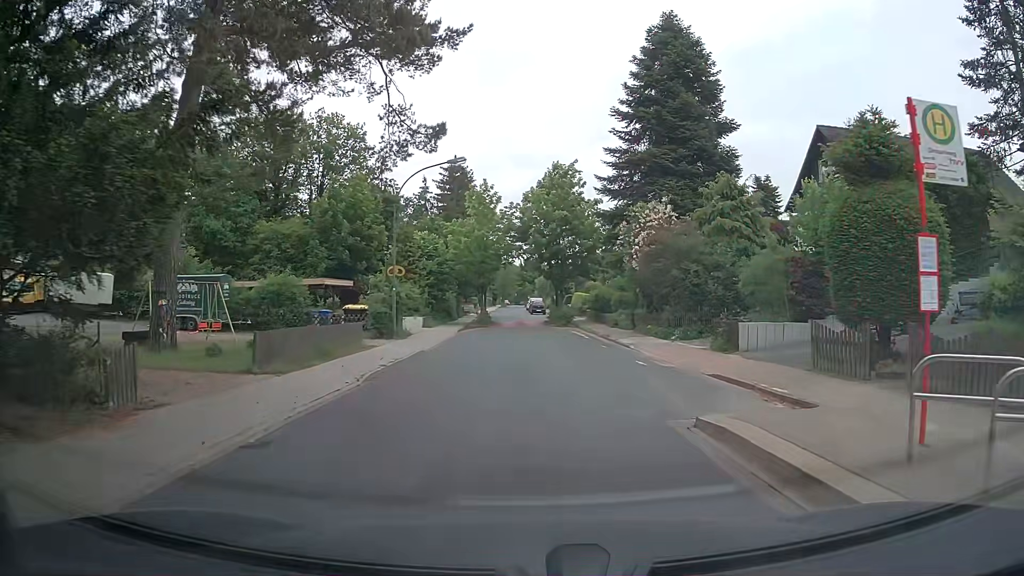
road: unclassified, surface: asphalt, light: Day
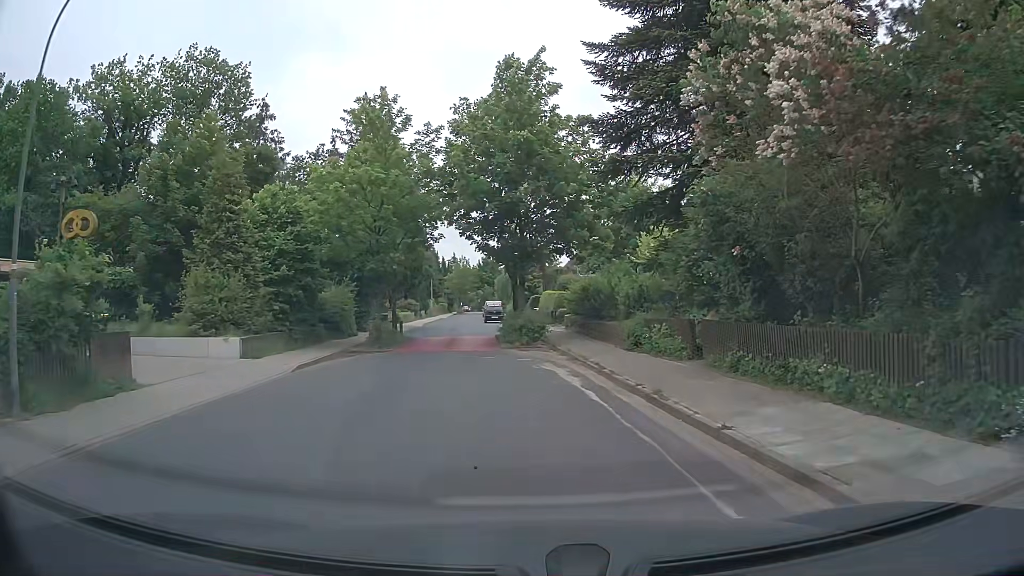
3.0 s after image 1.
(+1.3, +20.4) m; +4°
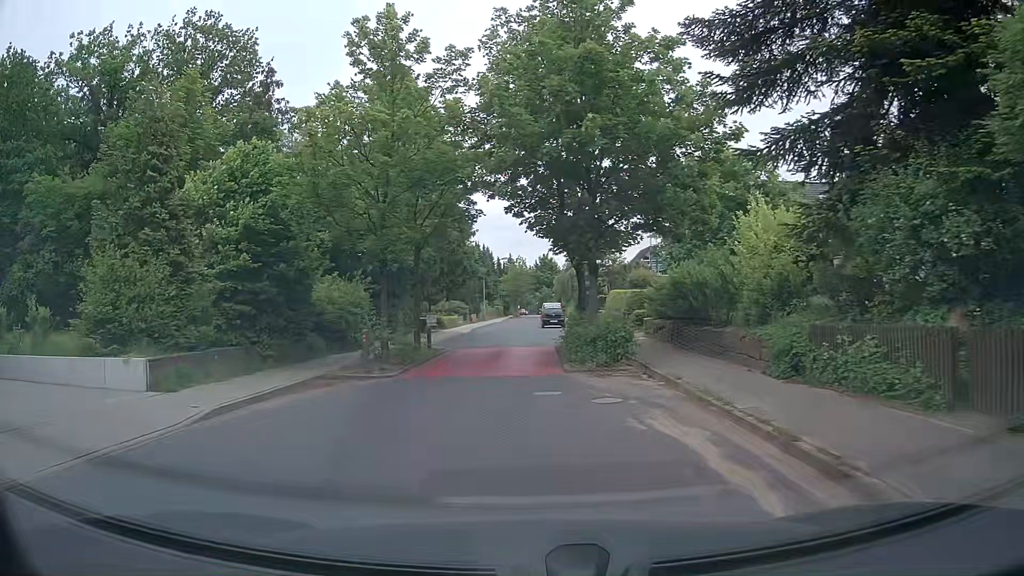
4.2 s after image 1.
(-0.3, +7.8) m; -6°
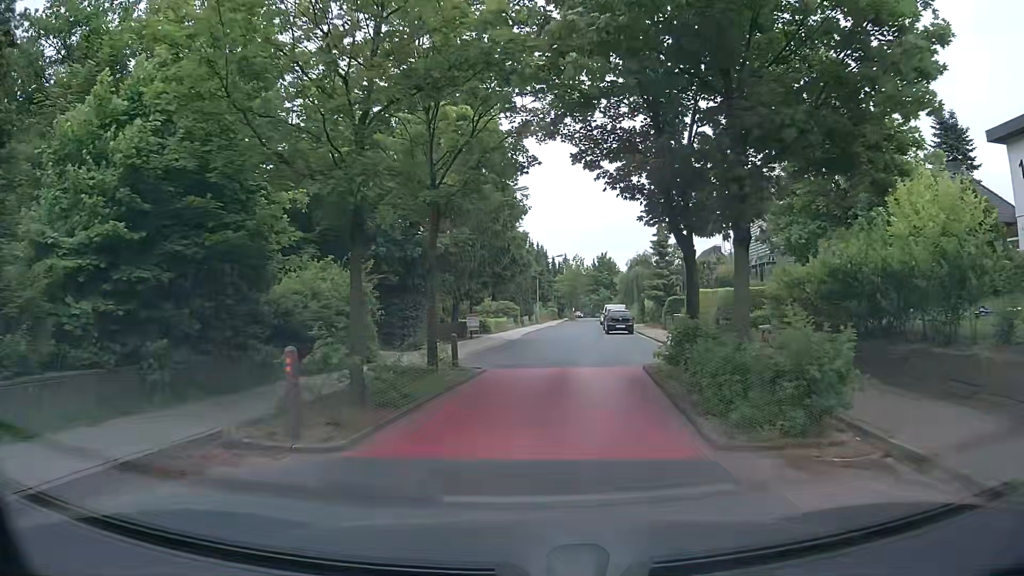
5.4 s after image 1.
(-0.3, +7.8) m; -5°
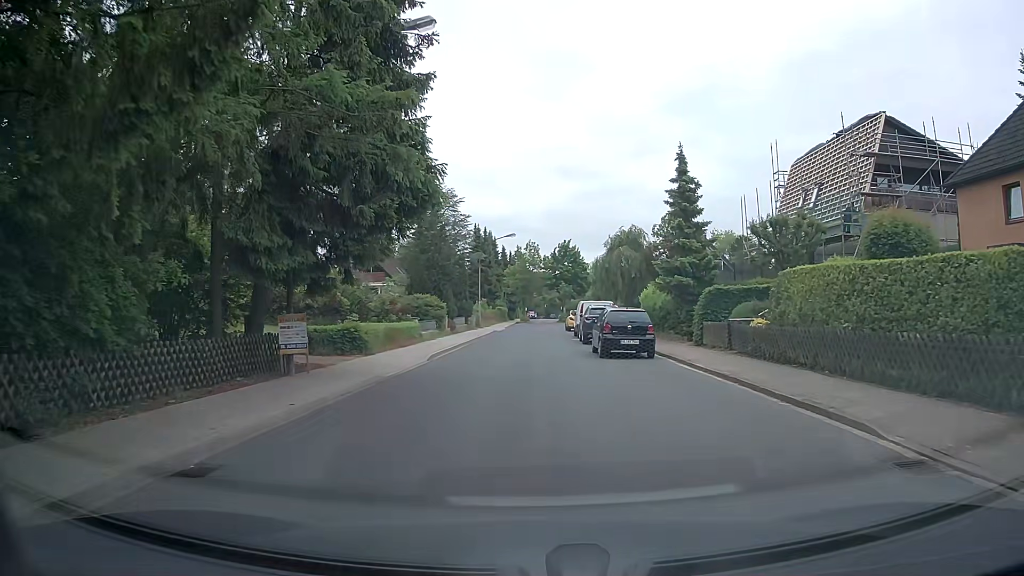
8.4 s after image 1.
(+1.2, +20.4) m; +5°
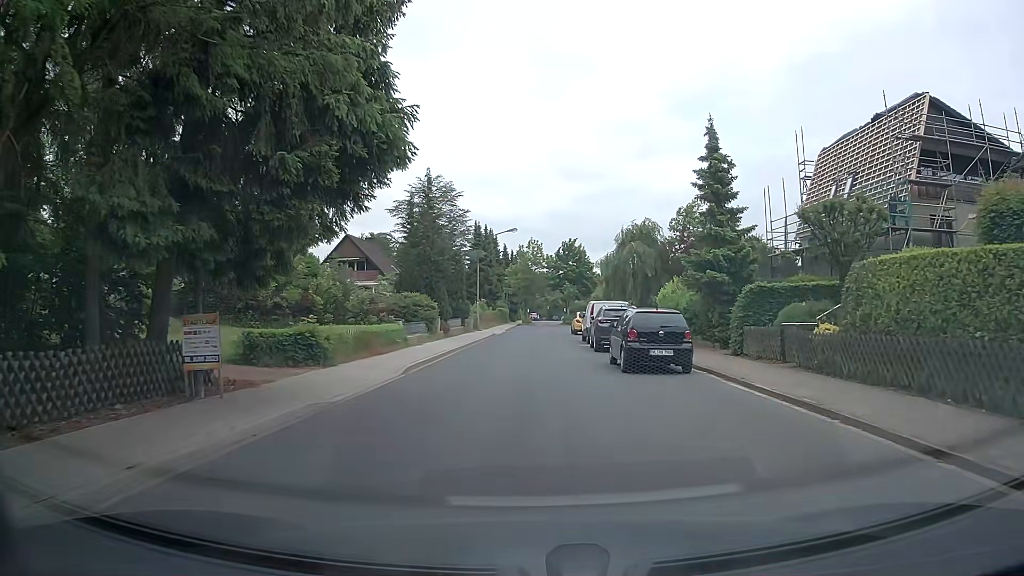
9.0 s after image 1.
(0.0, +4.4) m; 0°
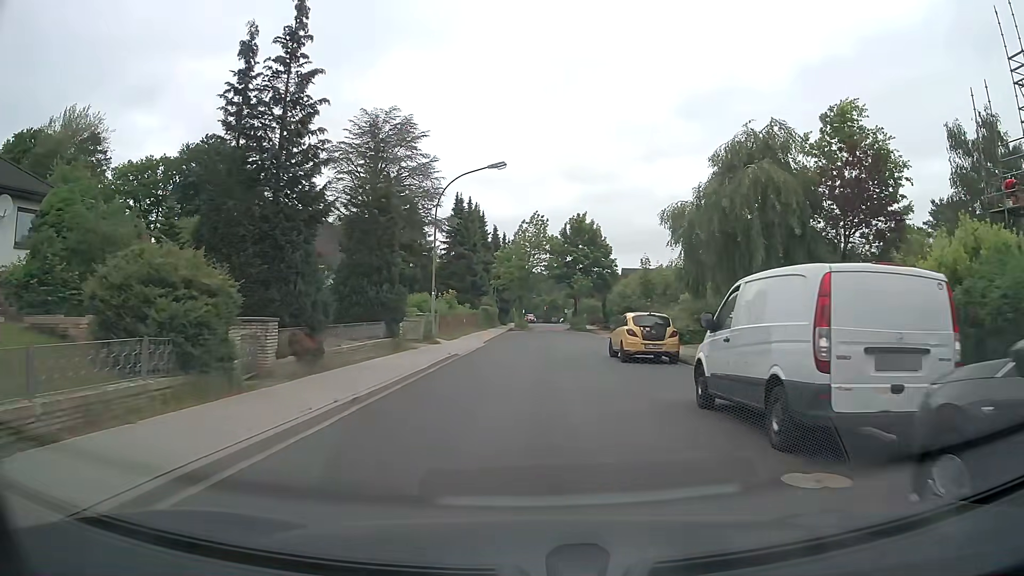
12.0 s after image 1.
(-0.1, +23.3) m; 0°
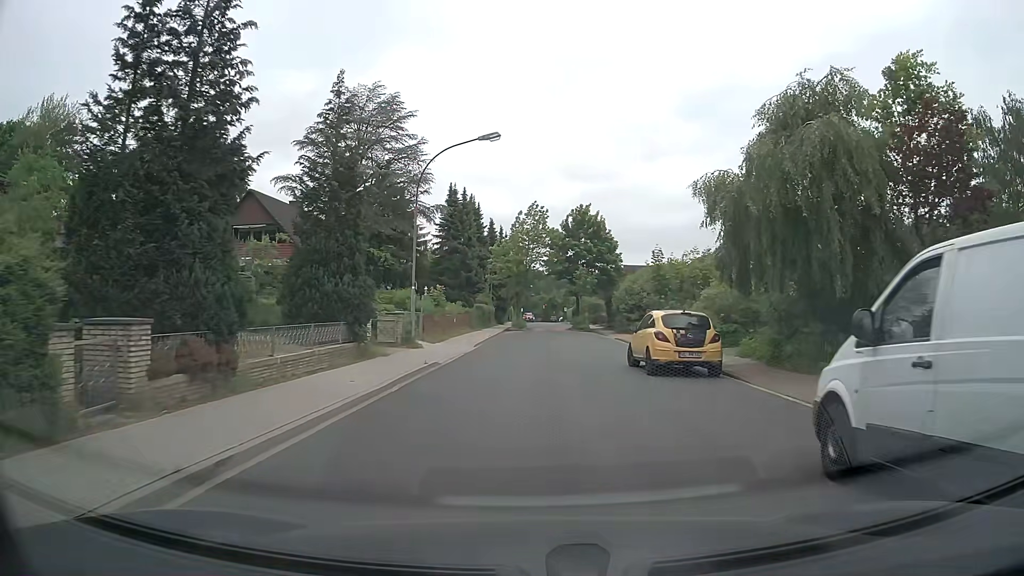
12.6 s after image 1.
(0.0, +4.6) m; +1°
(0, +10) (0, +20) (+1, +30) (+1, +40) (+1, +50) (+1, +60) (+1, +70) (+3, +80) (+3, +90) (+3, +100) m
